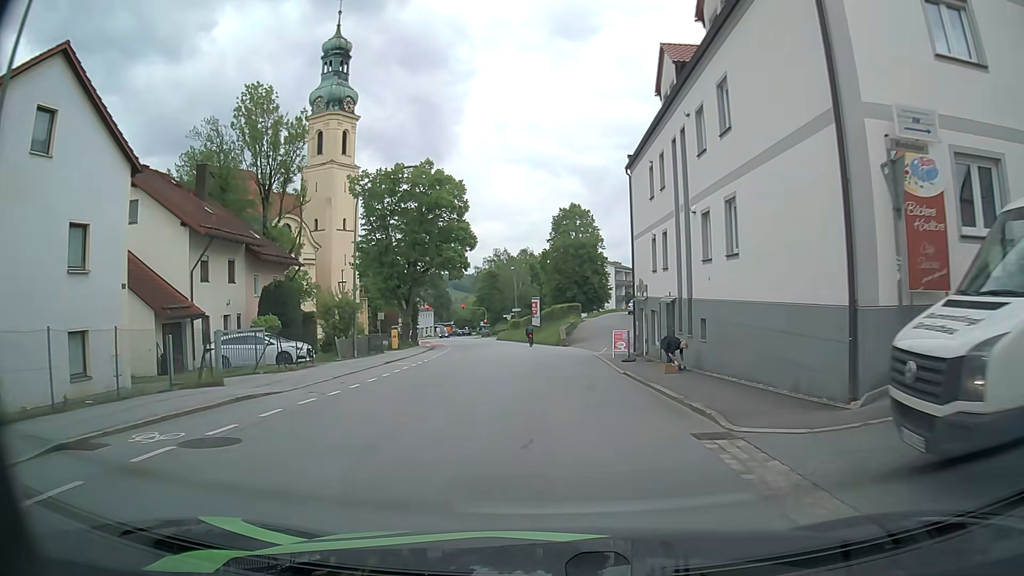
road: tertiary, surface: asphalt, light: Day
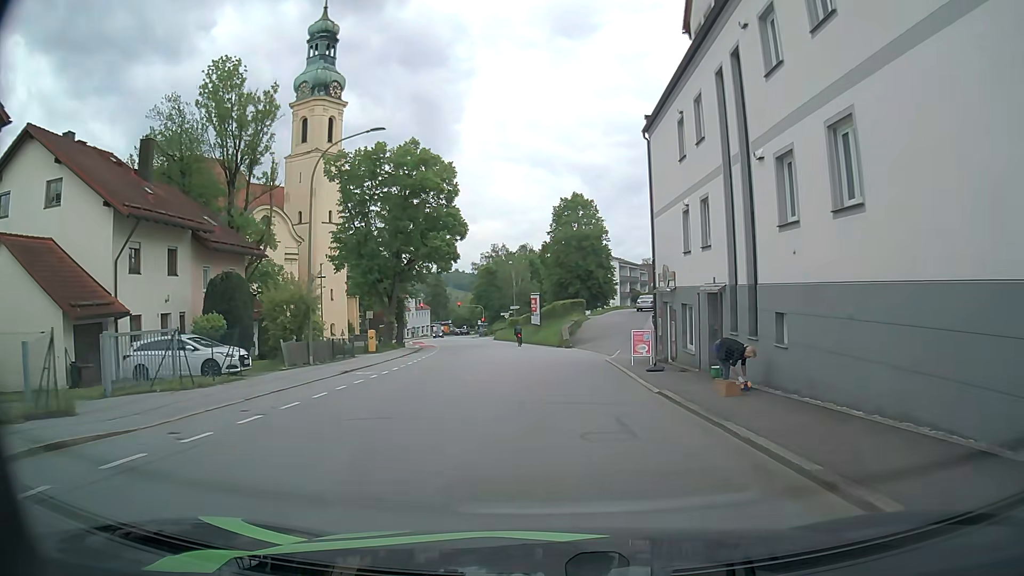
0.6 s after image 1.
(0.0, +6.3) m; 0°
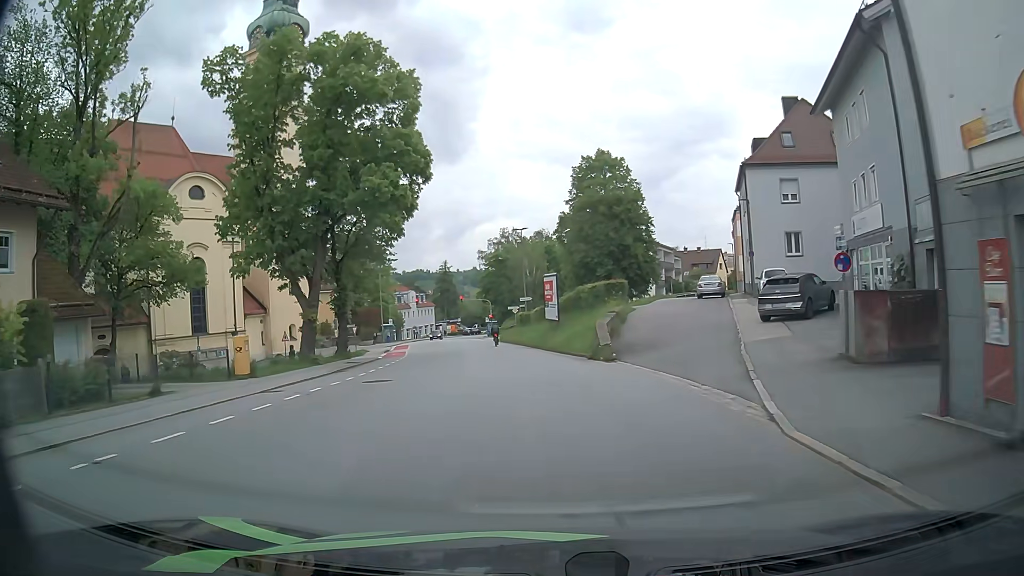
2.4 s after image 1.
(0.0, +19.6) m; -2°
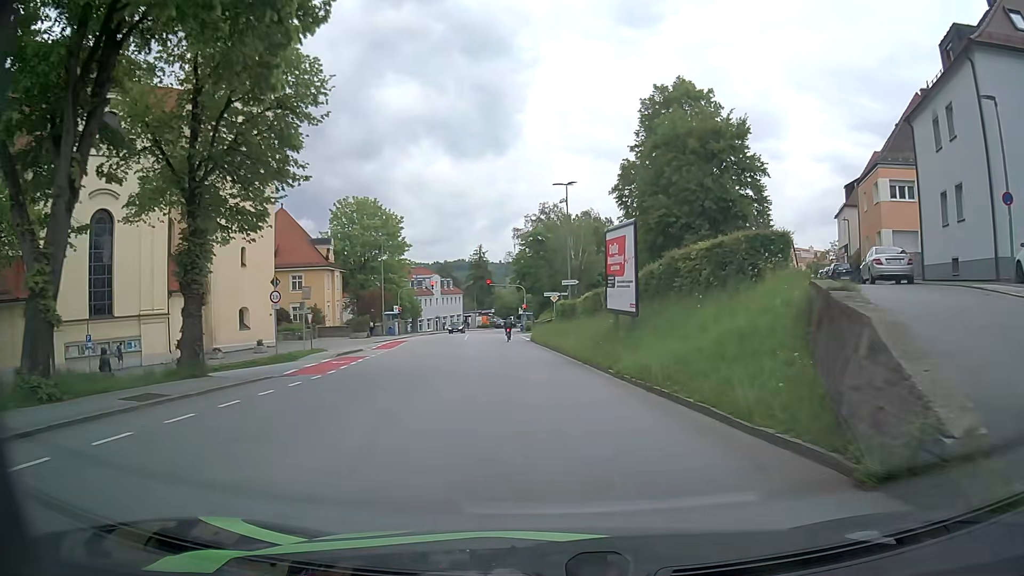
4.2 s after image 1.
(-0.6, +19.5) m; -3°
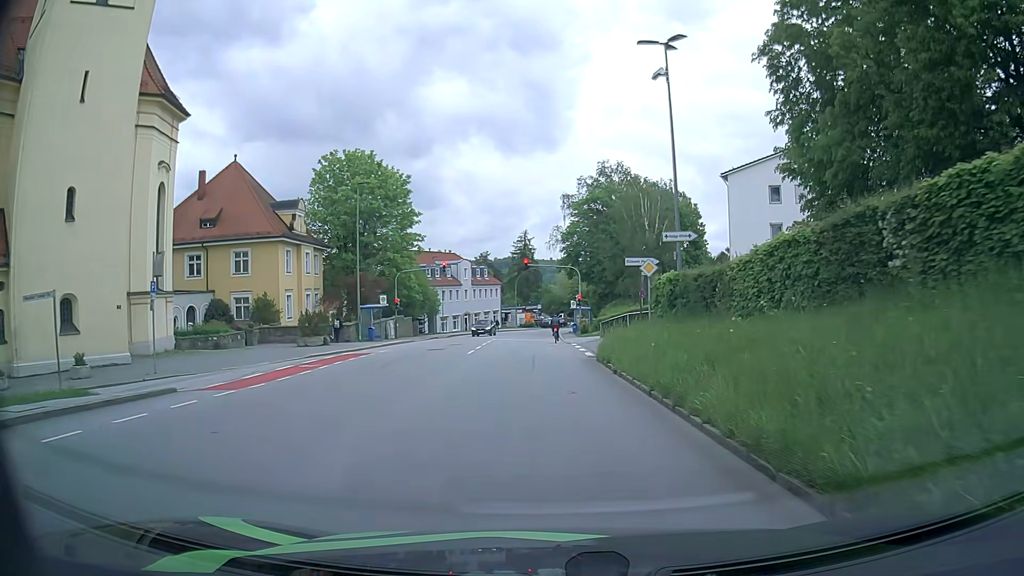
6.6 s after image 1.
(-1.0, +24.4) m; -4°
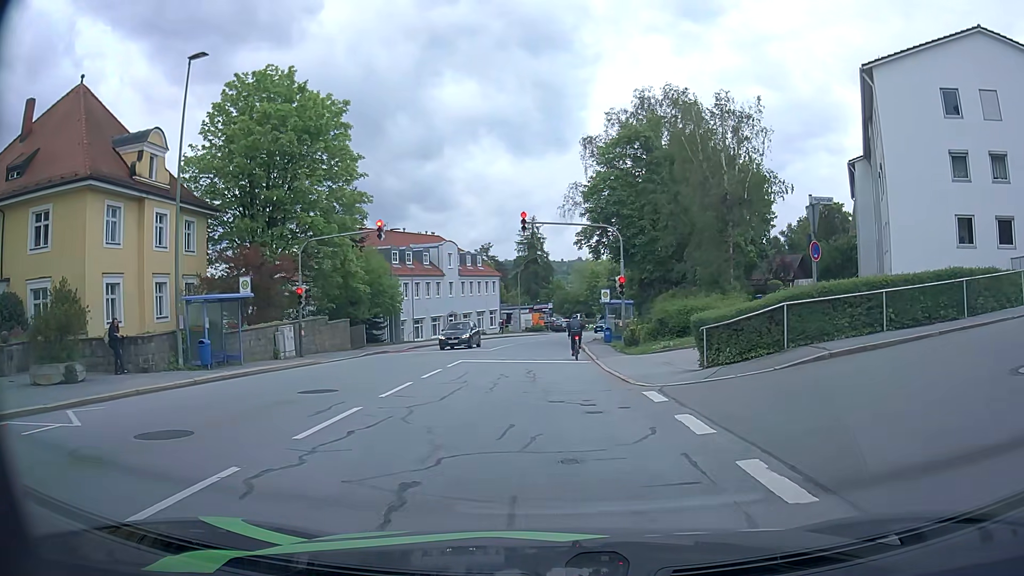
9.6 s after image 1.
(-0.2, +23.2) m; -2°
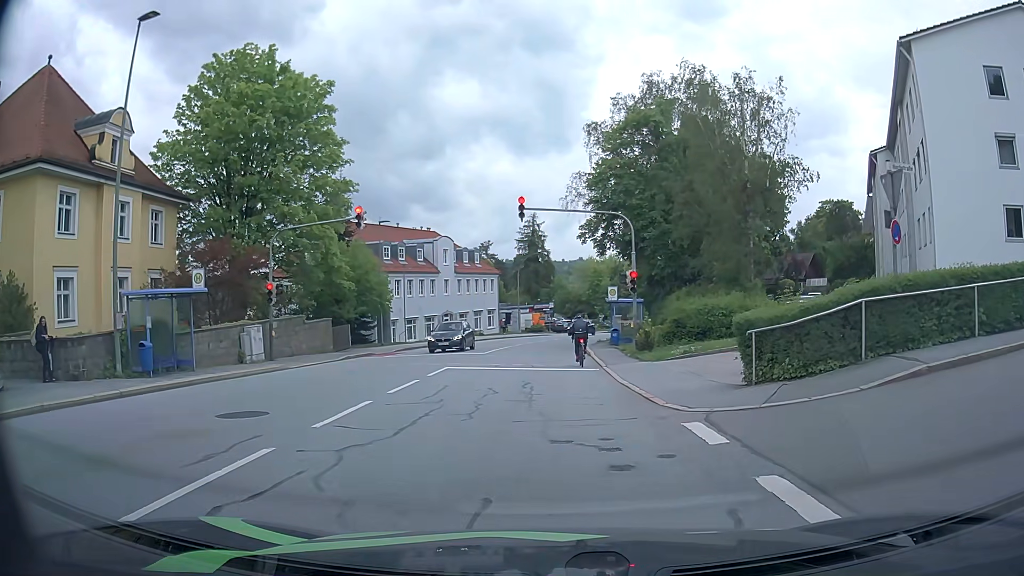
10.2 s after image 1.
(+0.1, +3.5) m; +2°
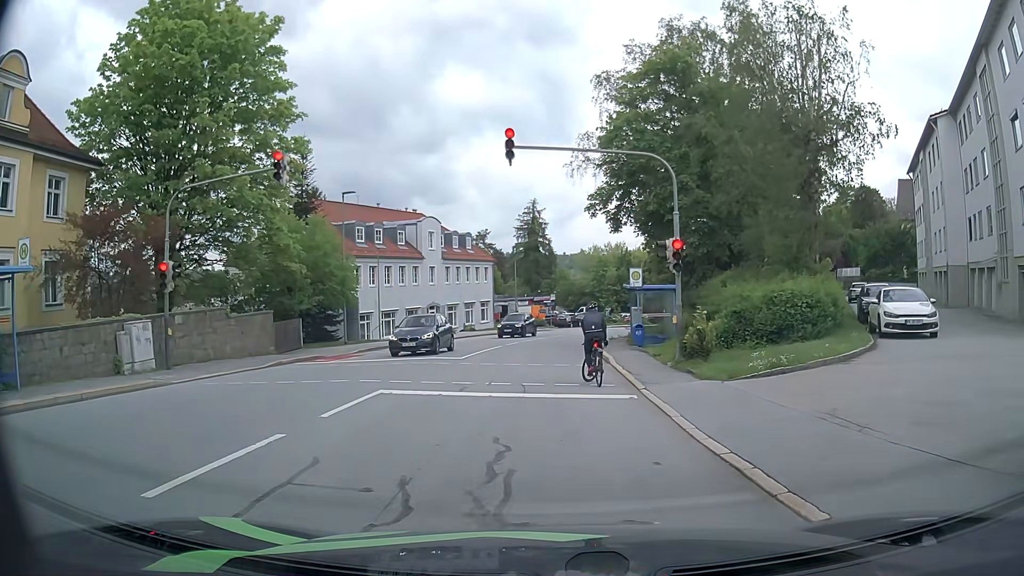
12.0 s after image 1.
(-0.1, +8.1) m; -1°
(0, +10) (0, +20) (0, +30) (+1, +40) (+3, +50) (+6, +59) (+10, +69) (+15, +77) (+20, +86) (+26, +93) m
